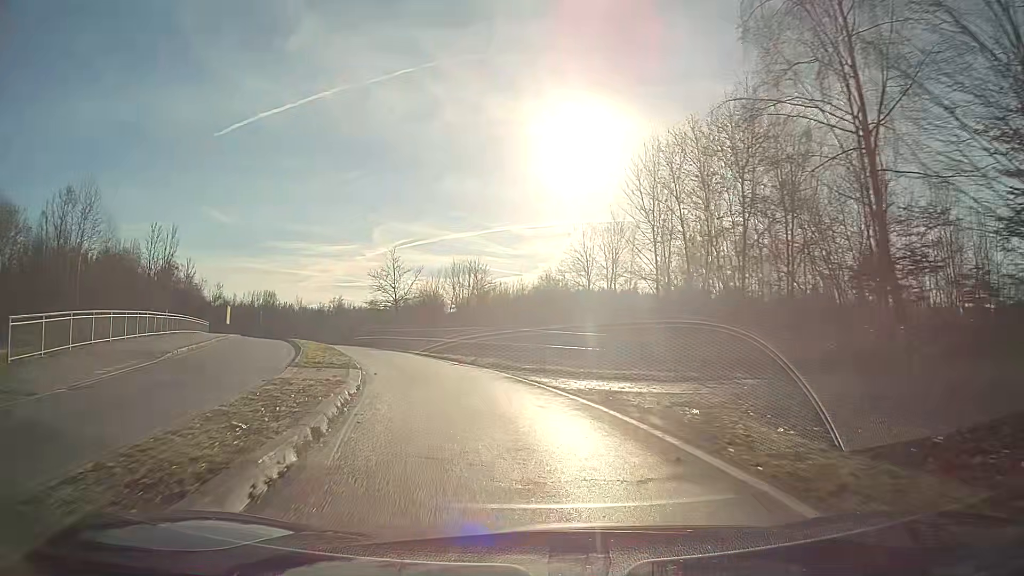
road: primary_link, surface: asphalt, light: Day
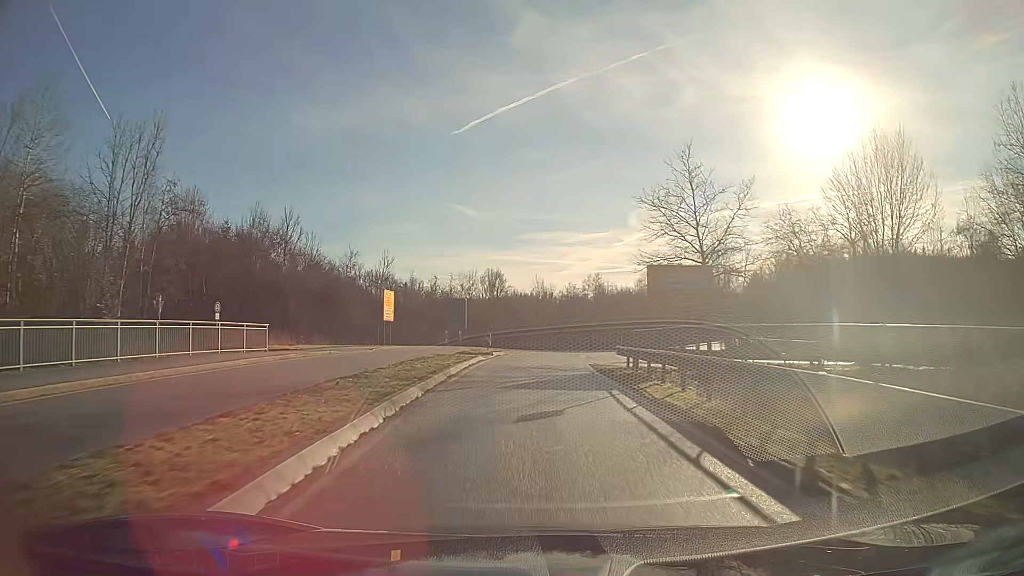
(-9.5, +39.1) m; -21°
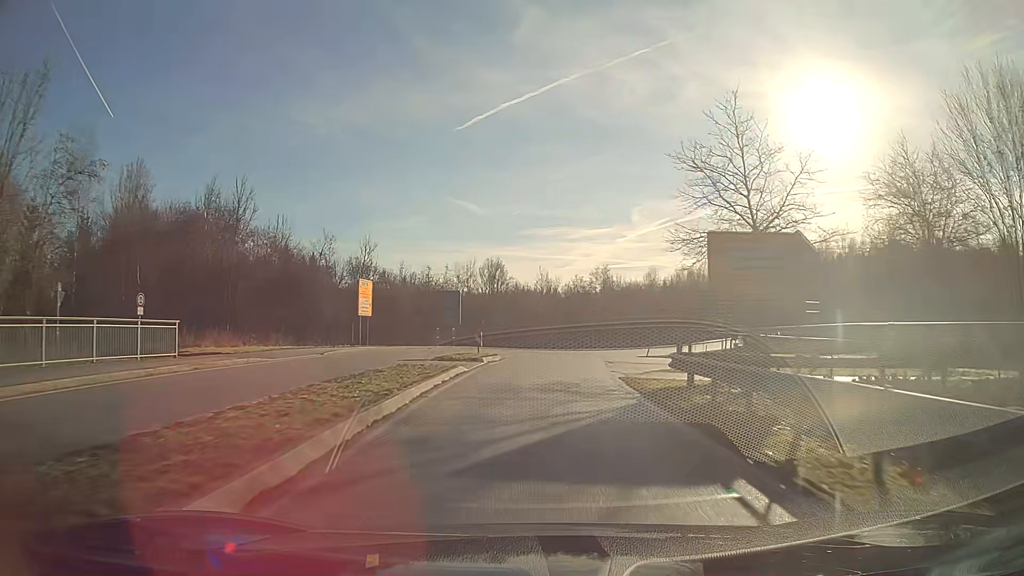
(0.0, +8.5) m; 0°
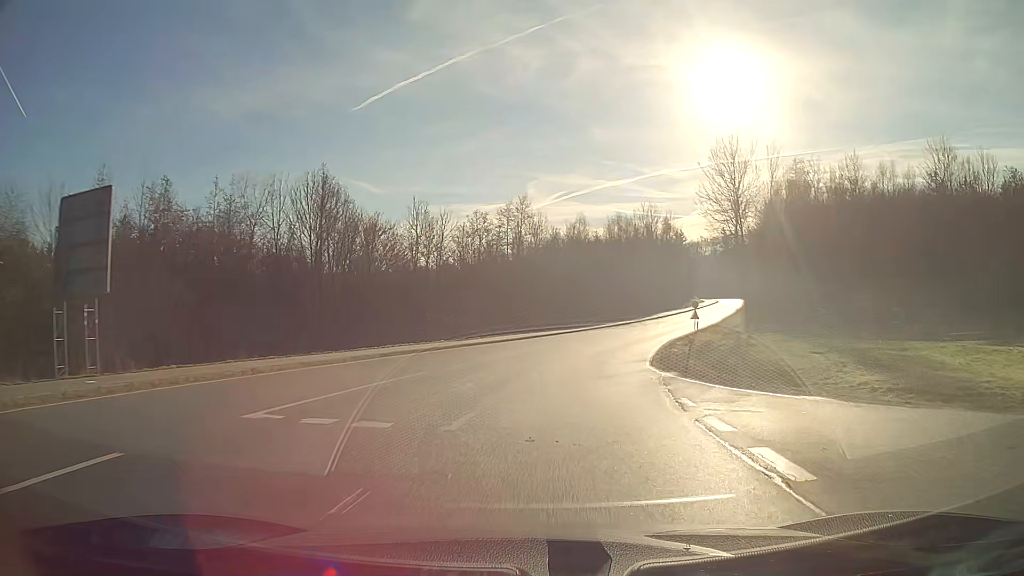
(+2.4, +42.9) m; +9°
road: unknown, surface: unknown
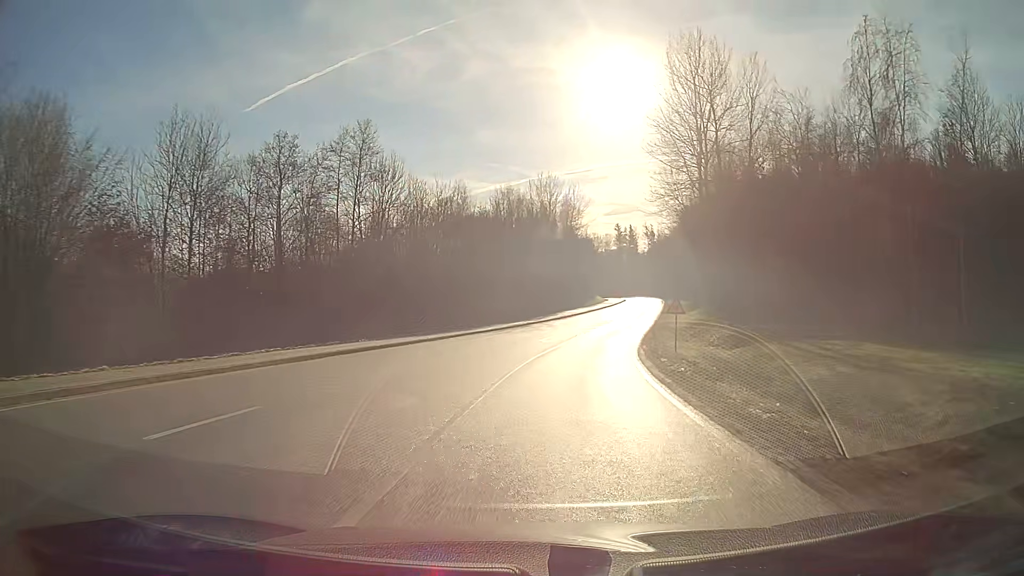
(+2.3, +27.0) m; +10°
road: secondary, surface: asphalt
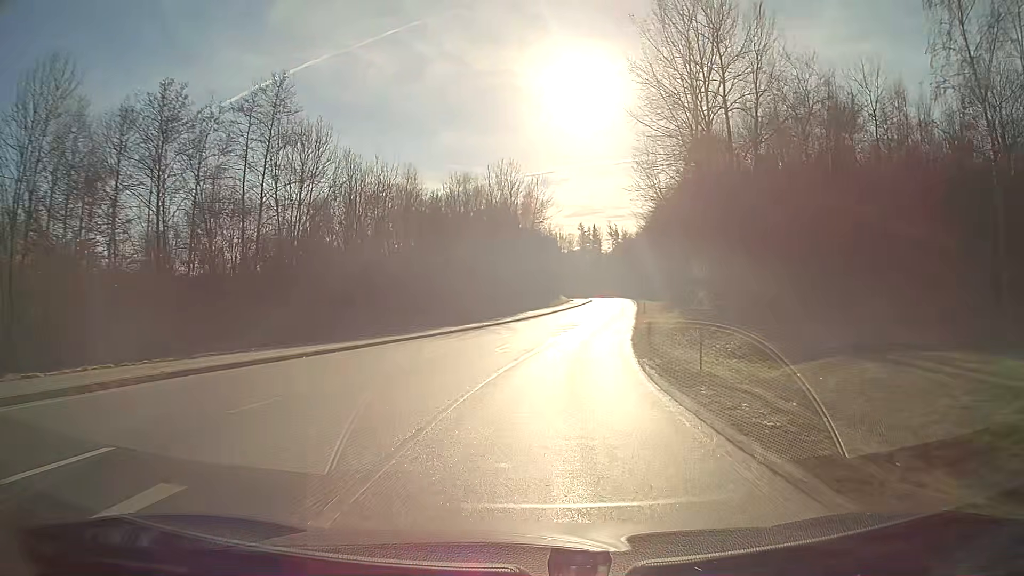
(+0.3, +9.6) m; +3°
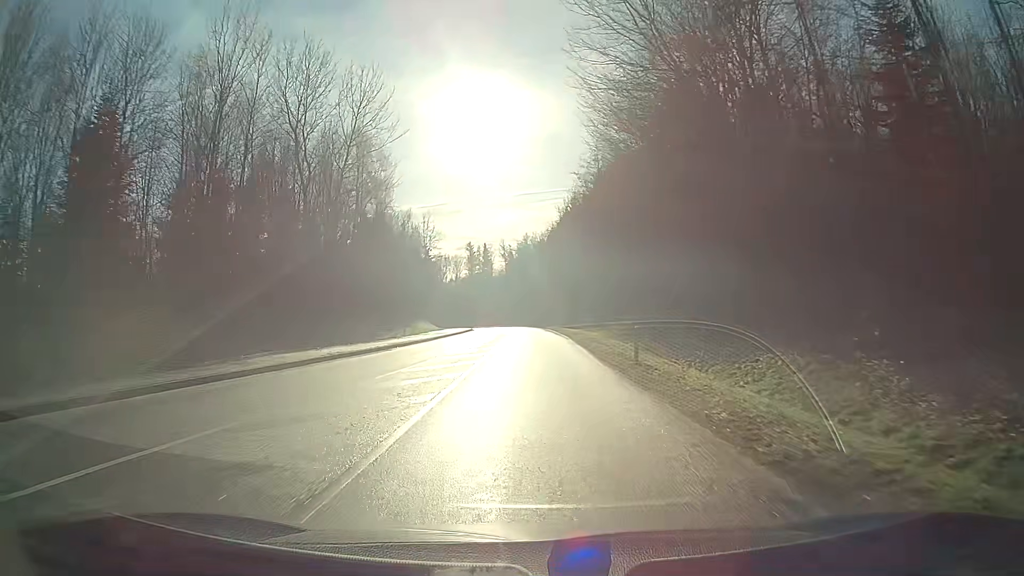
(+4.9, +50.9) m; +8°
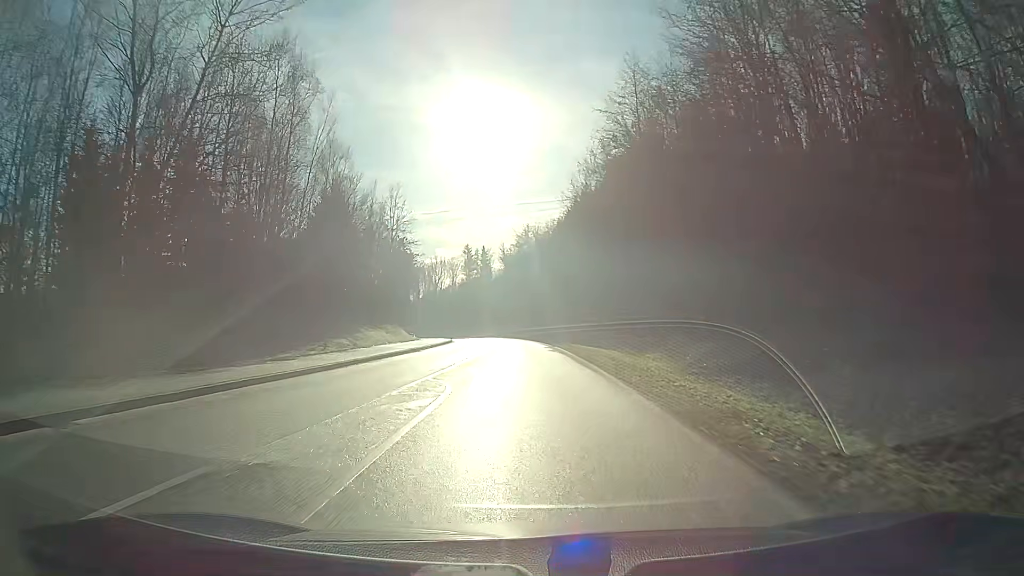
(-0.1, +21.3) m; 0°
